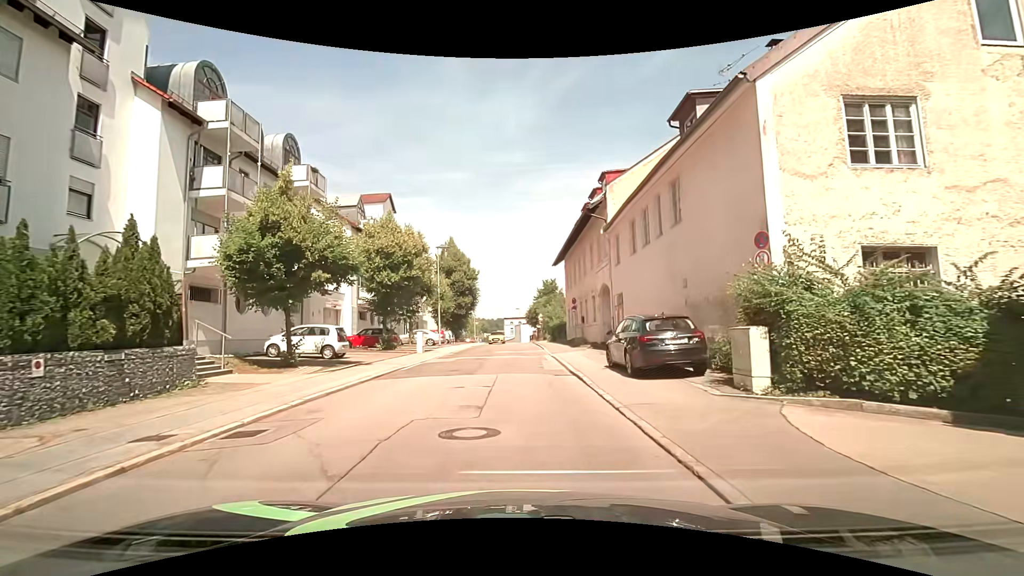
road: residential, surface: asphalt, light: Day
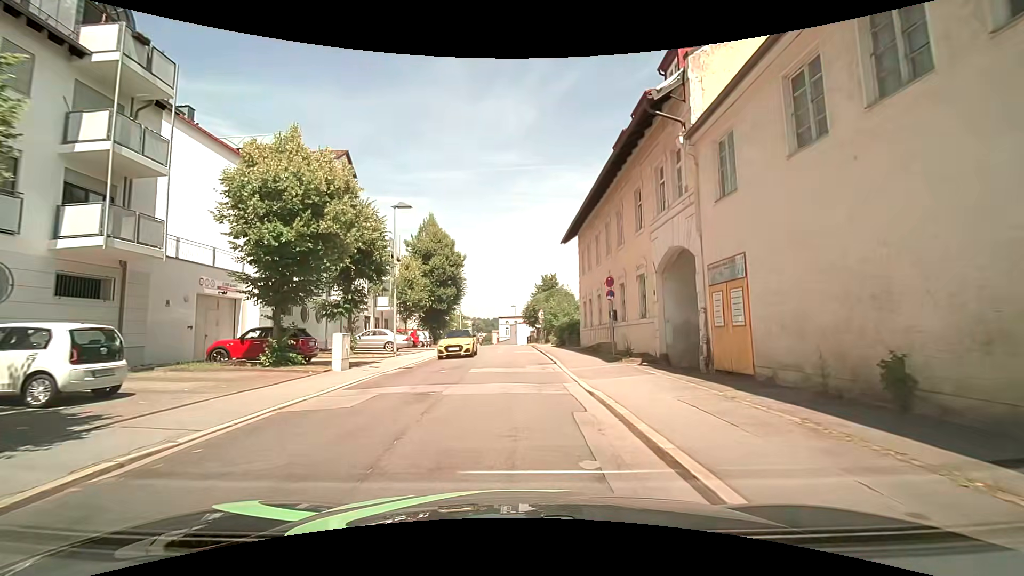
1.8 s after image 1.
(-0.1, +13.1) m; 0°
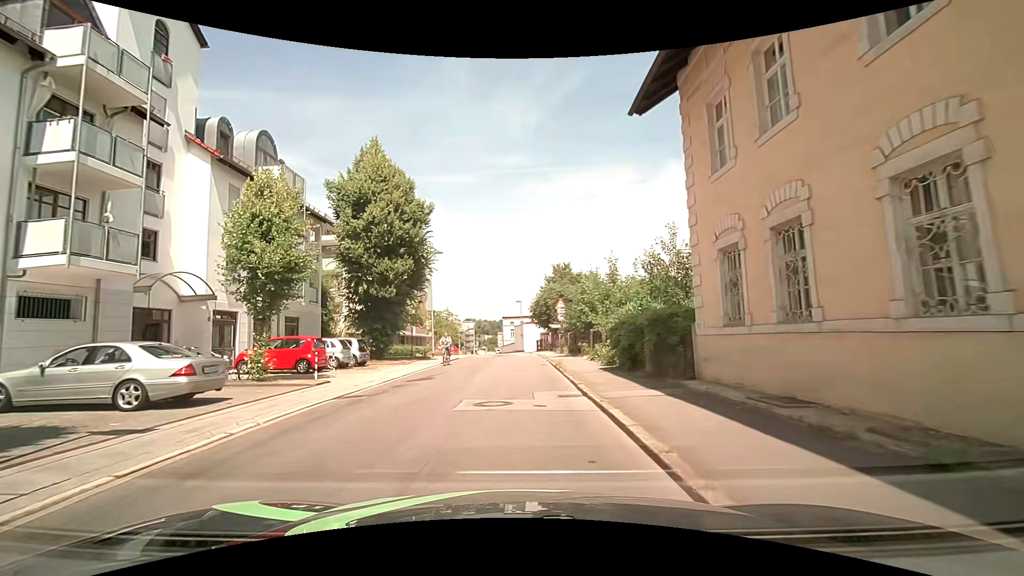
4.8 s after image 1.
(-0.1, +22.0) m; -1°
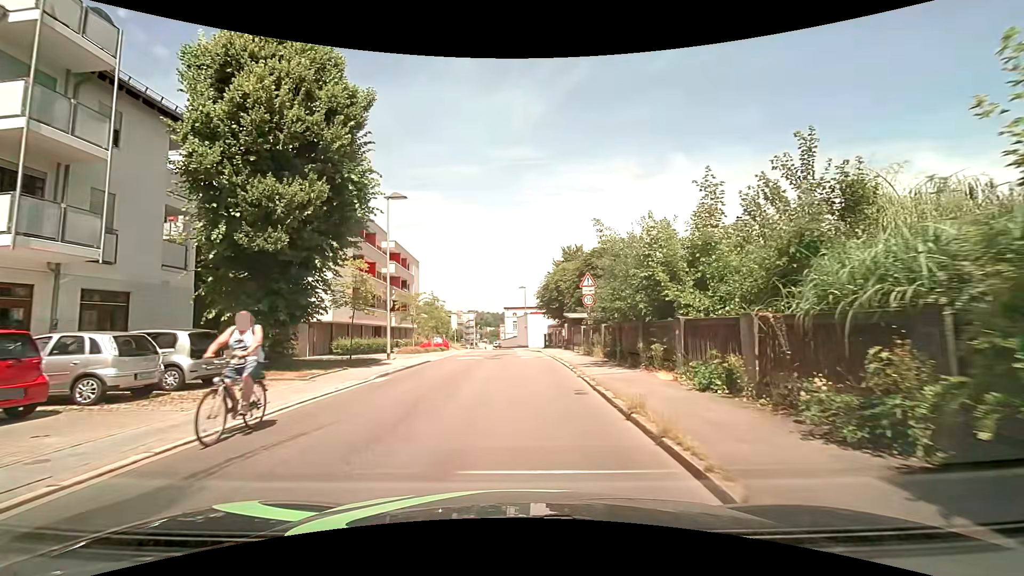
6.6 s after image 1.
(-0.2, +13.3) m; 0°
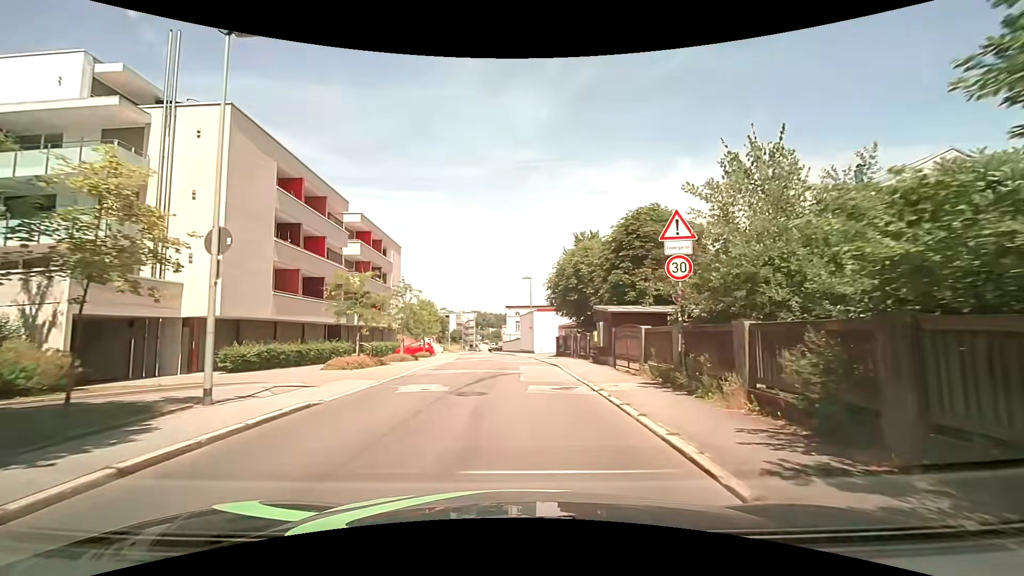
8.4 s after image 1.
(-0.2, +13.8) m; -1°
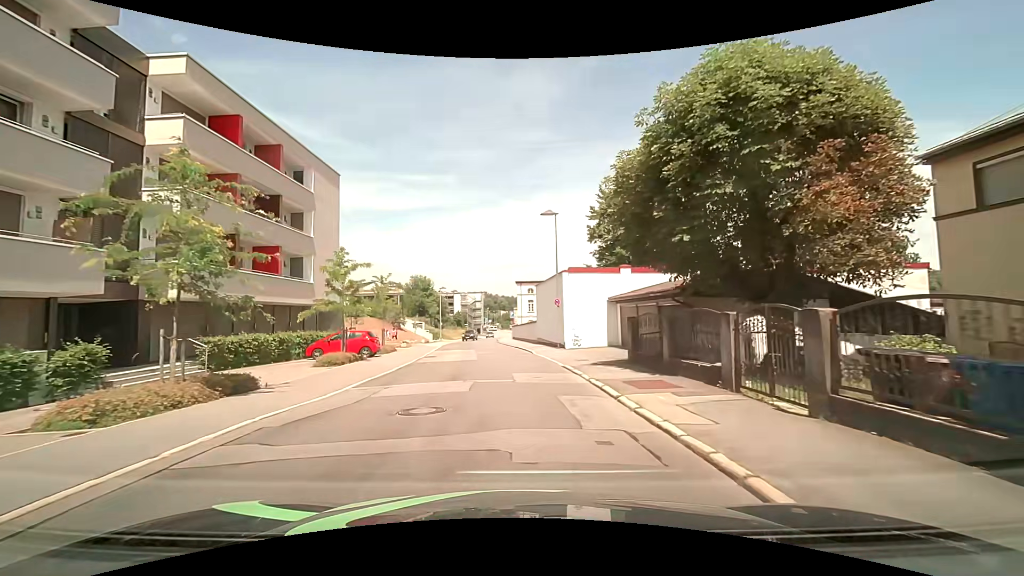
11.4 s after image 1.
(-0.2, +24.1) m; -1°
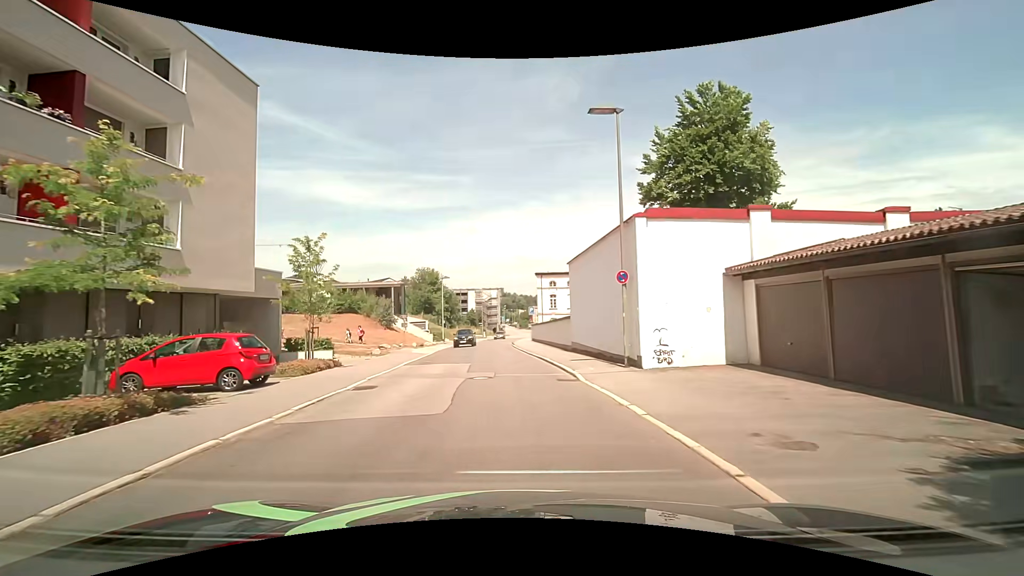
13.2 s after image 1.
(-0.3, +14.3) m; -2°
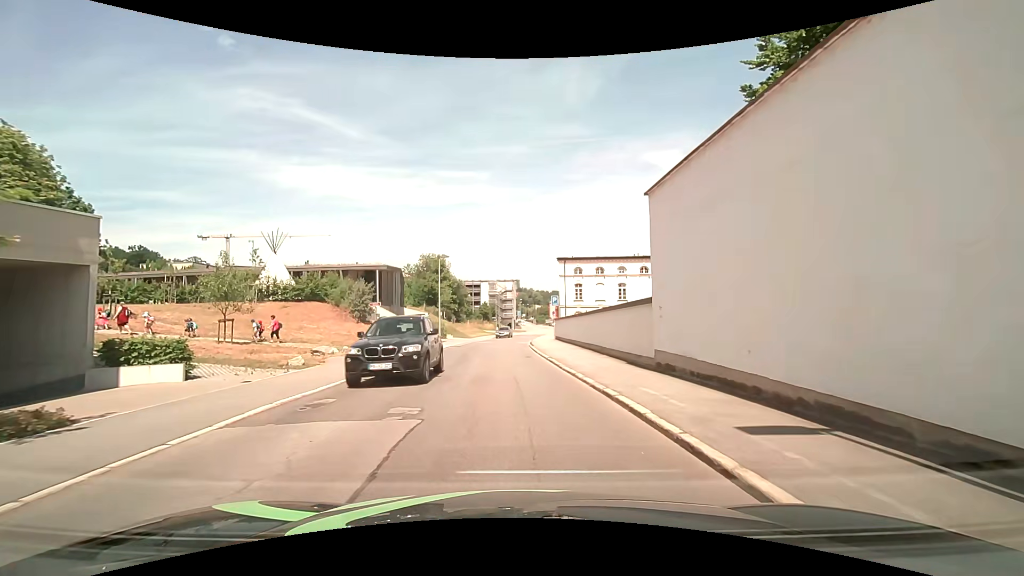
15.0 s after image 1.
(-0.2, +13.8) m; -3°
(0, +10) (0, +20) (0, +30) (0, +40) (+1, +50) (+2, +60) (+3, +70) (+5, +80) (+6, +90) (+7, +100) m
